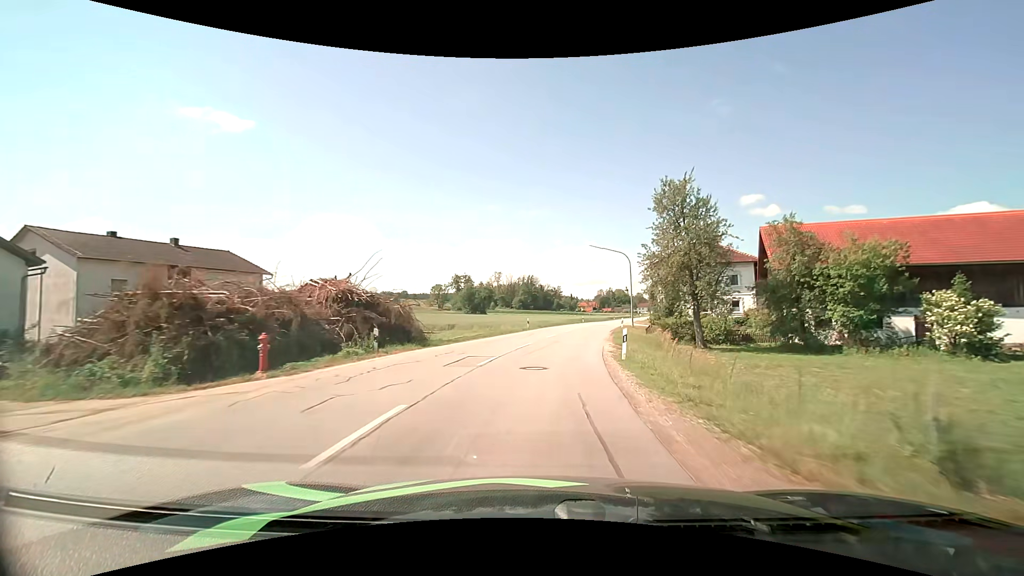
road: secondary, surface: asphalt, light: Day
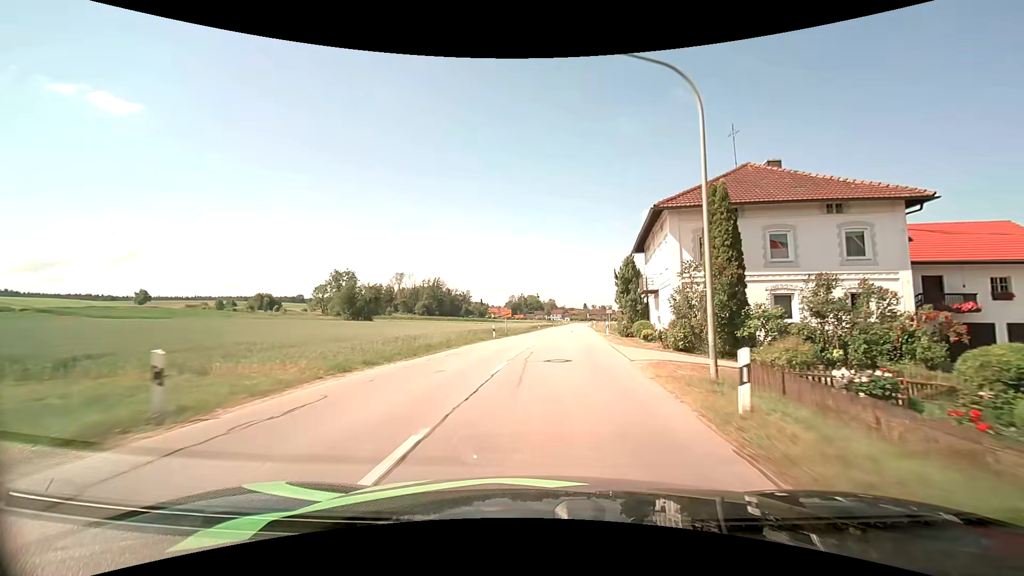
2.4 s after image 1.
(+2.7, +35.6) m; +10°
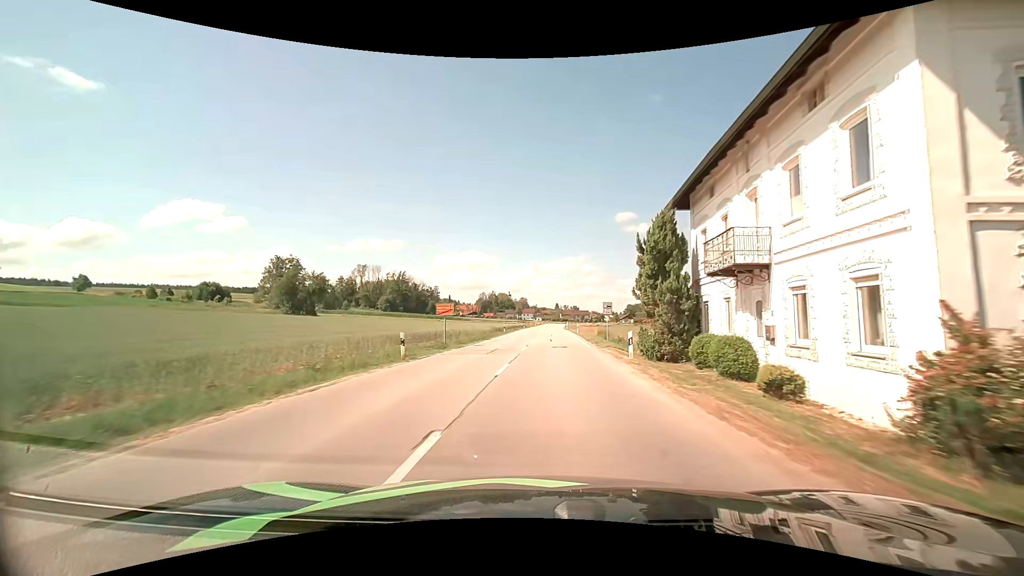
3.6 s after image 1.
(+0.6, +17.5) m; +3°
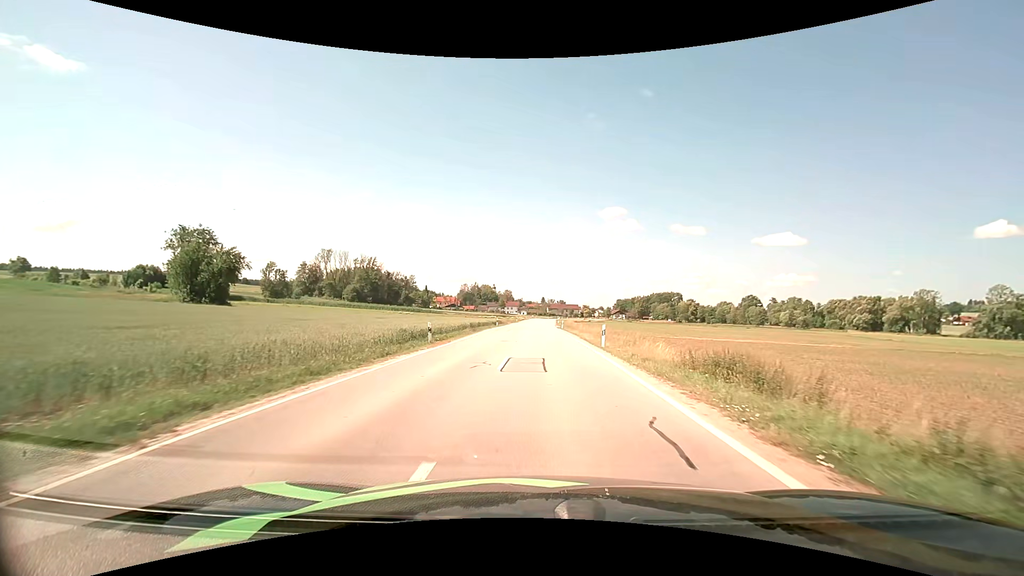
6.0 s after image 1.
(+0.9, +30.8) m; +2°
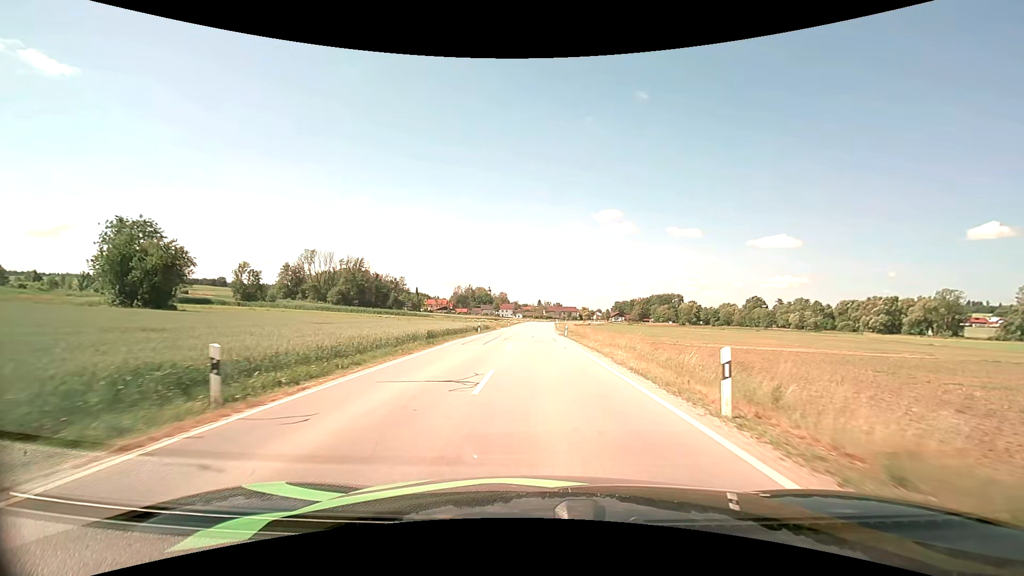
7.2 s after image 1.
(0.0, +15.0) m; 0°
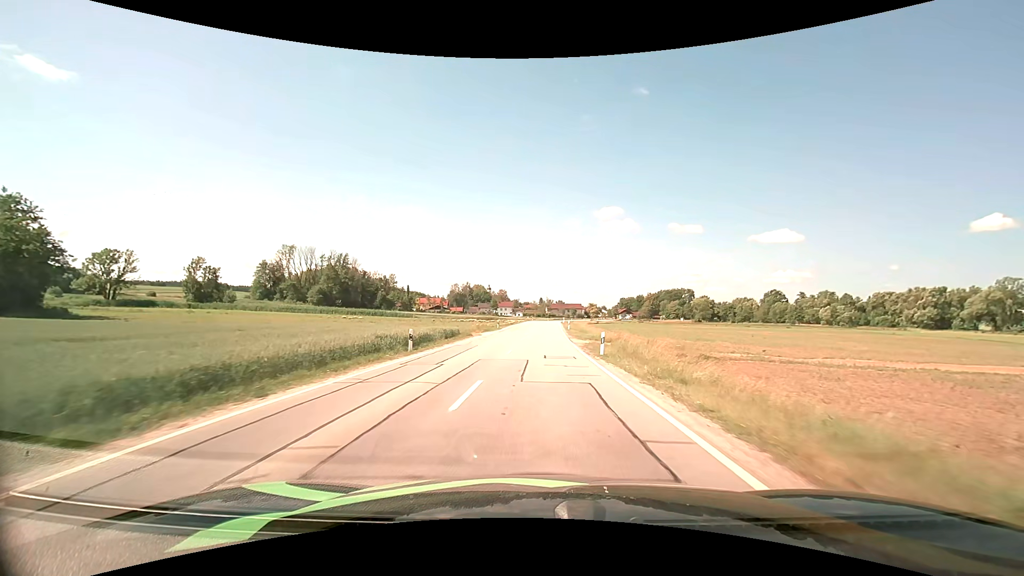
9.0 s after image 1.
(0.0, +24.5) m; 0°
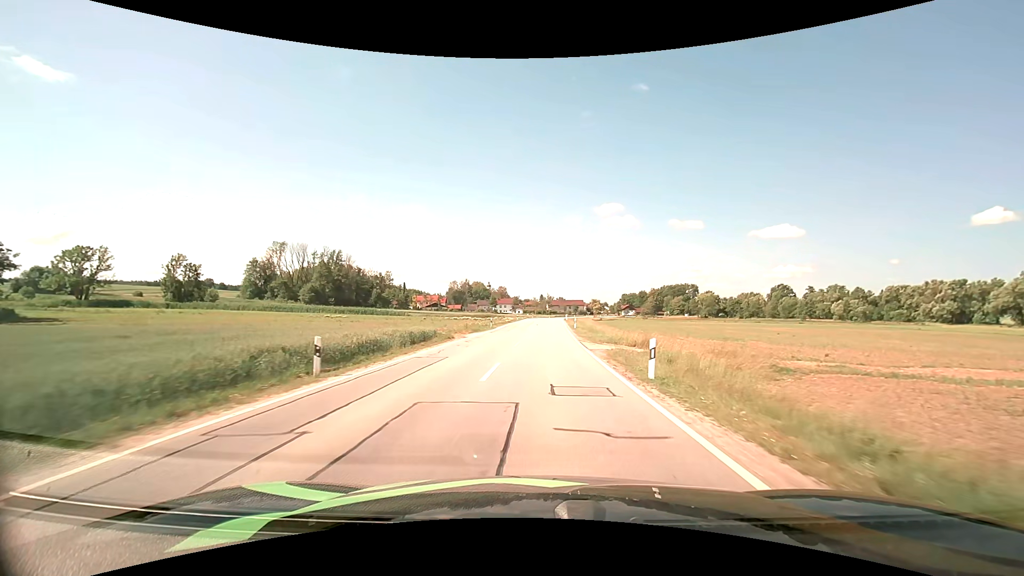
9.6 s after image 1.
(0.0, +8.7) m; 0°
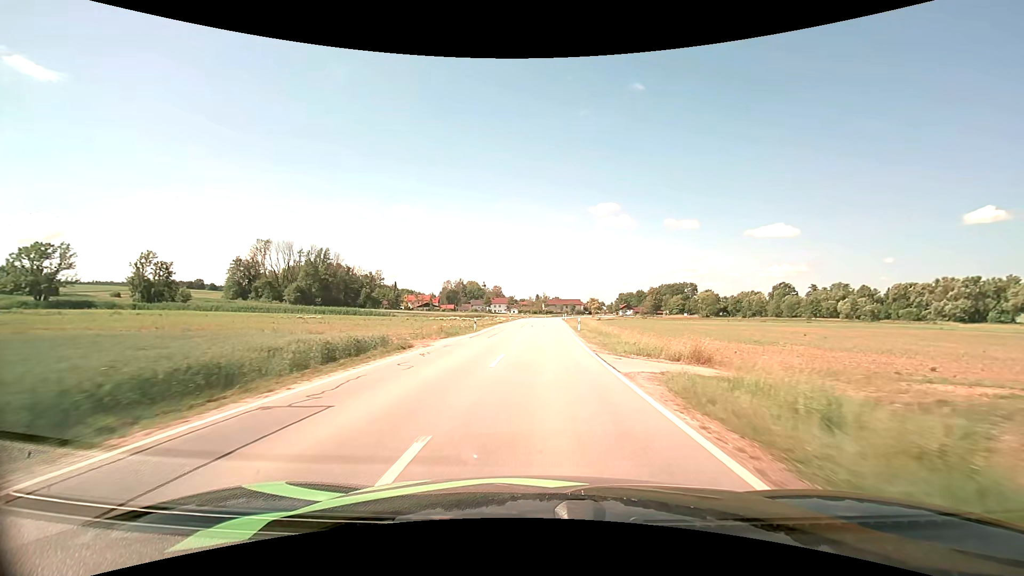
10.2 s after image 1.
(0.0, +9.0) m; 0°
(0, +10) (0, +20) (0, +30) (0, +40) (+1, +50) (+1, +60) (+1, +70) (+1, +80) (+2, +90) (+2, +100) m
